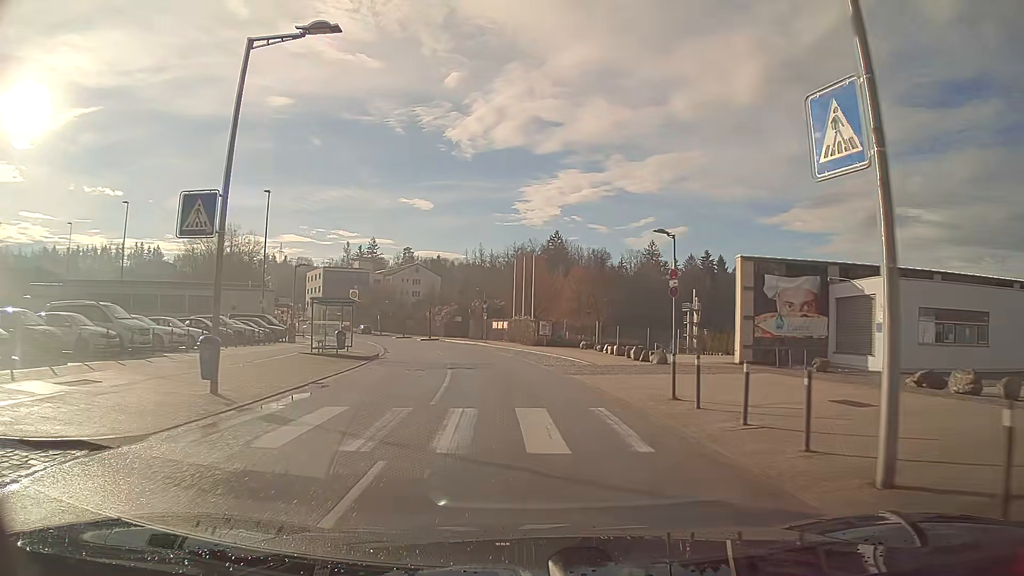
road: residential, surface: asphalt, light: Day
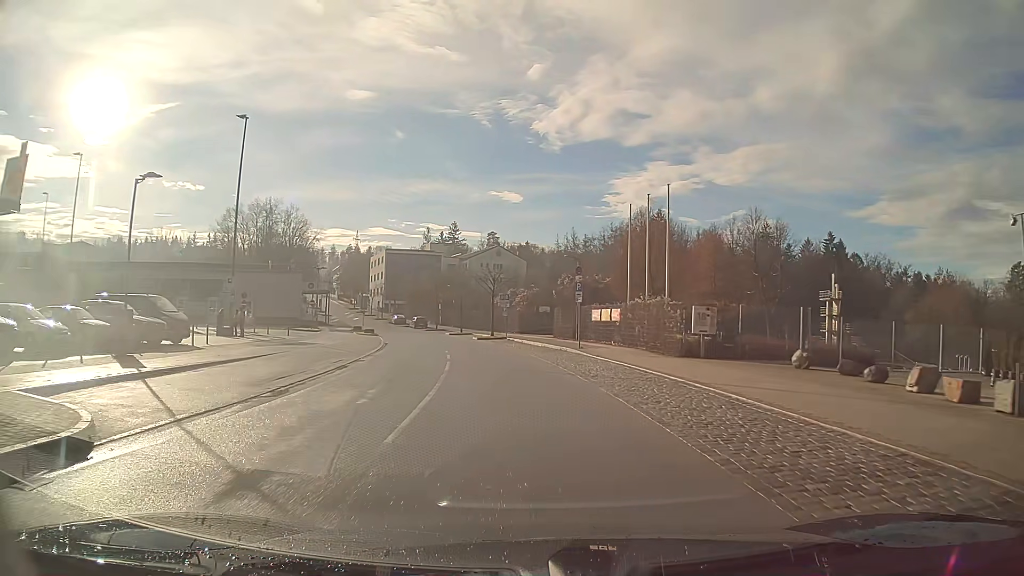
(-1.8, +27.5) m; -8°
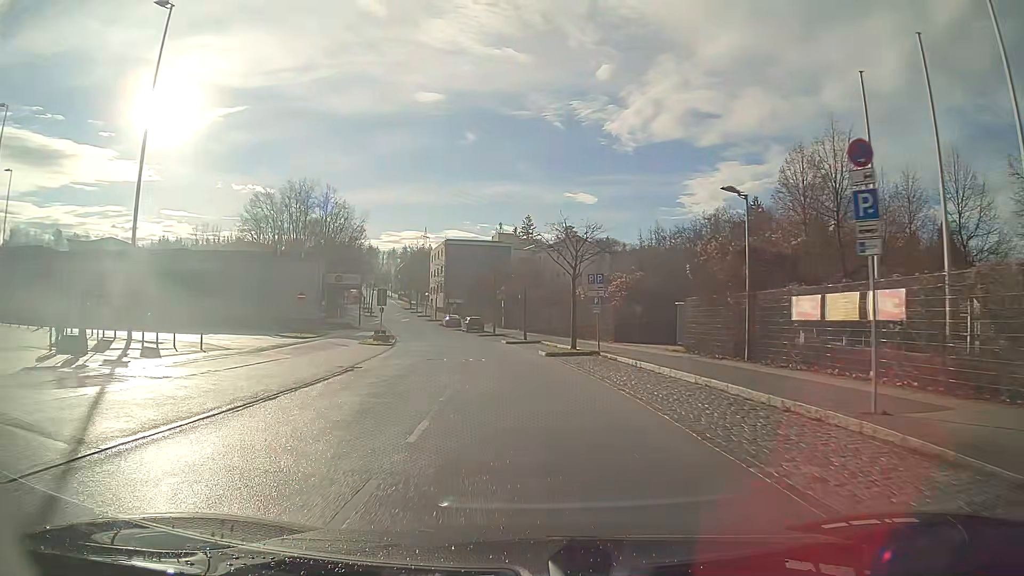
(-1.2, +21.7) m; -6°
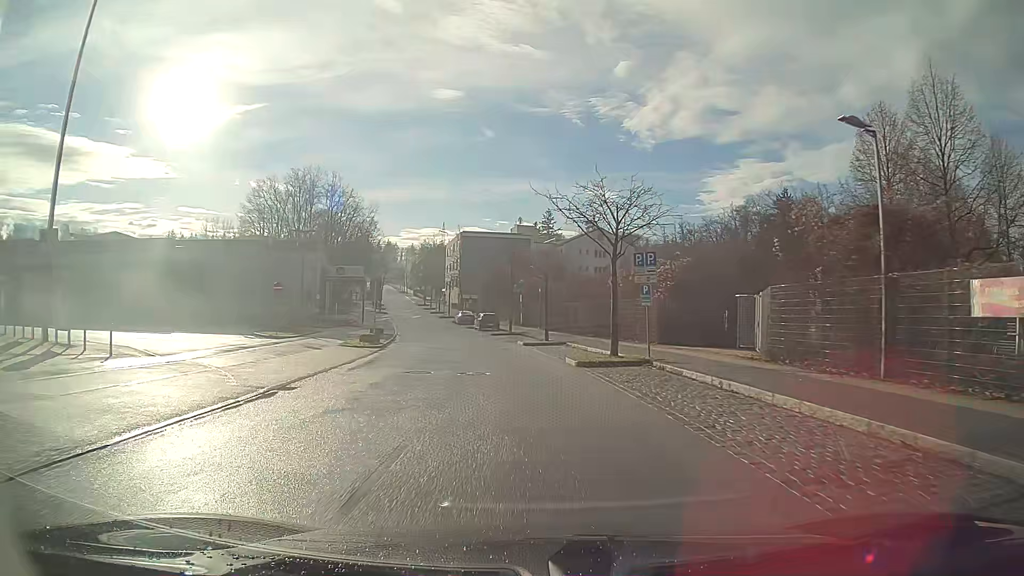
(-0.1, +7.5) m; -2°
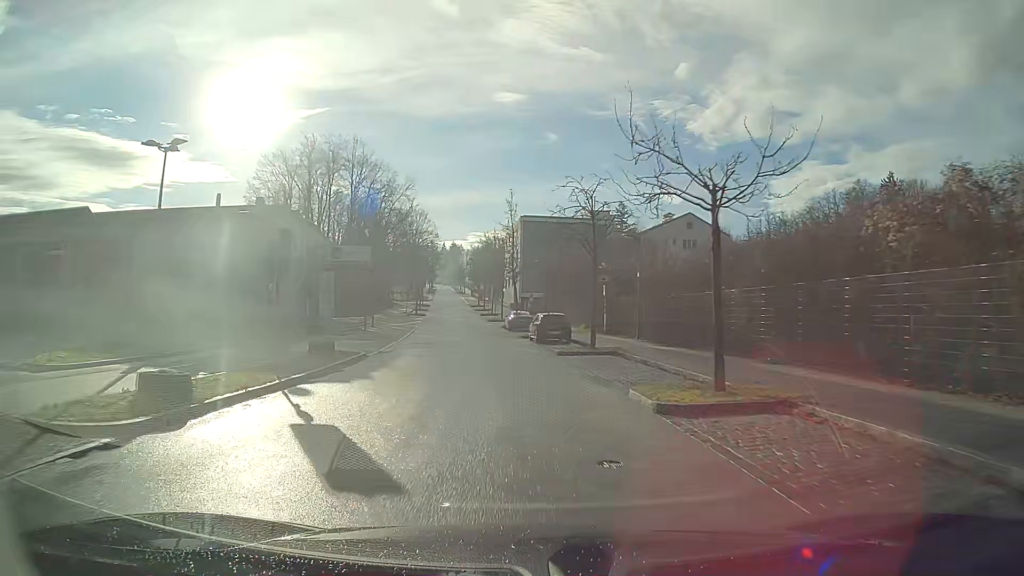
(-1.2, +22.9) m; -6°
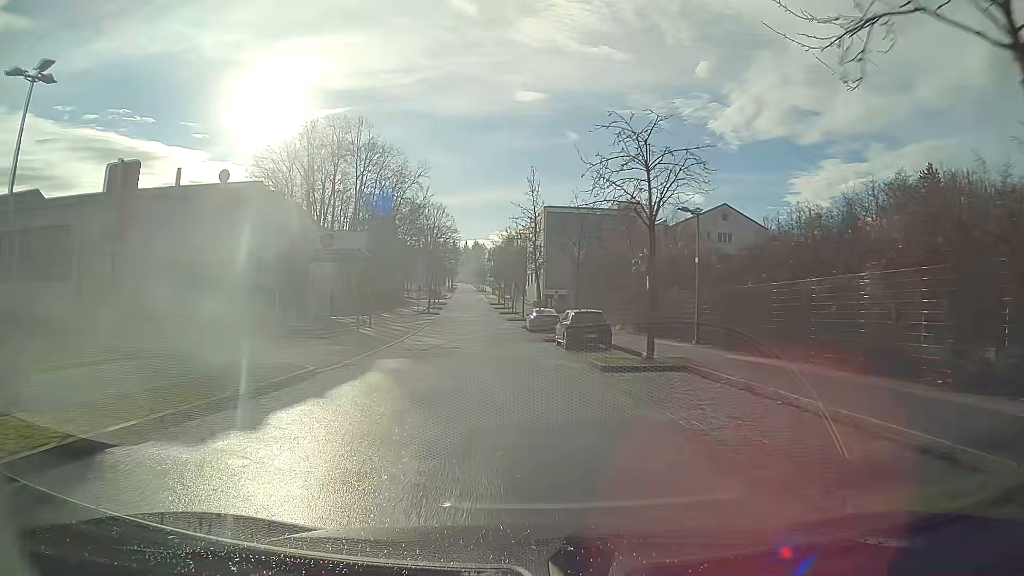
(-0.1, +7.8) m; -2°
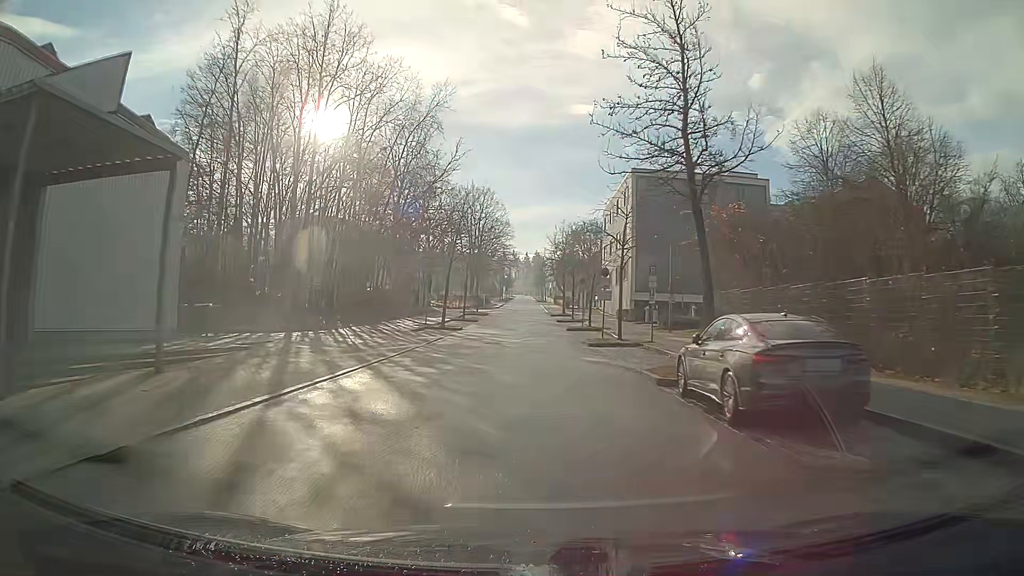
(-1.6, +31.2) m; -4°
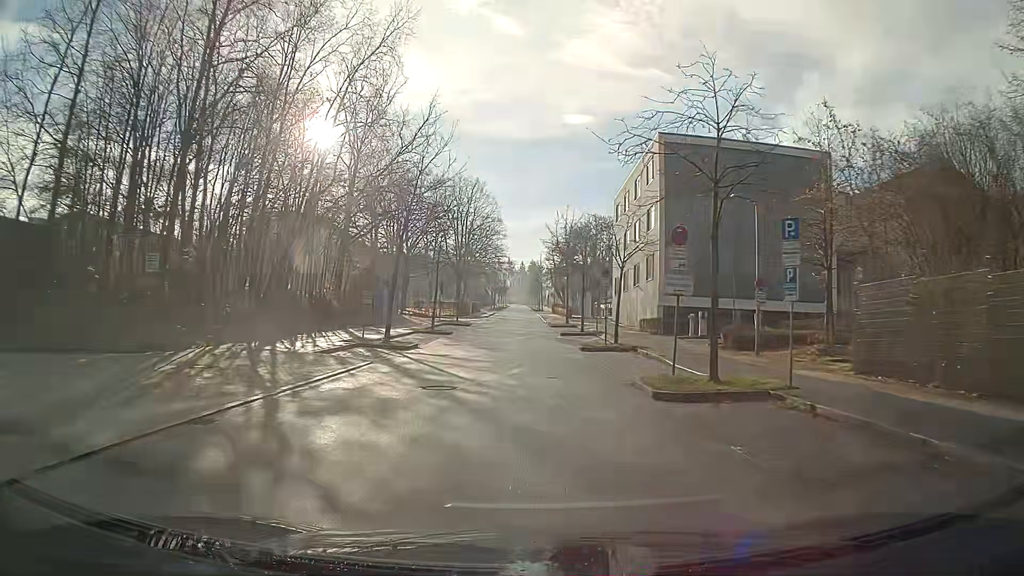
(0.0, +15.2) m; 0°
(0, +10) (0, +20) (0, +30) (0, +40) (0, +50) (-1, +60) (-1, +70) (-1, +80) (-1, +90) (-1, +100) m
